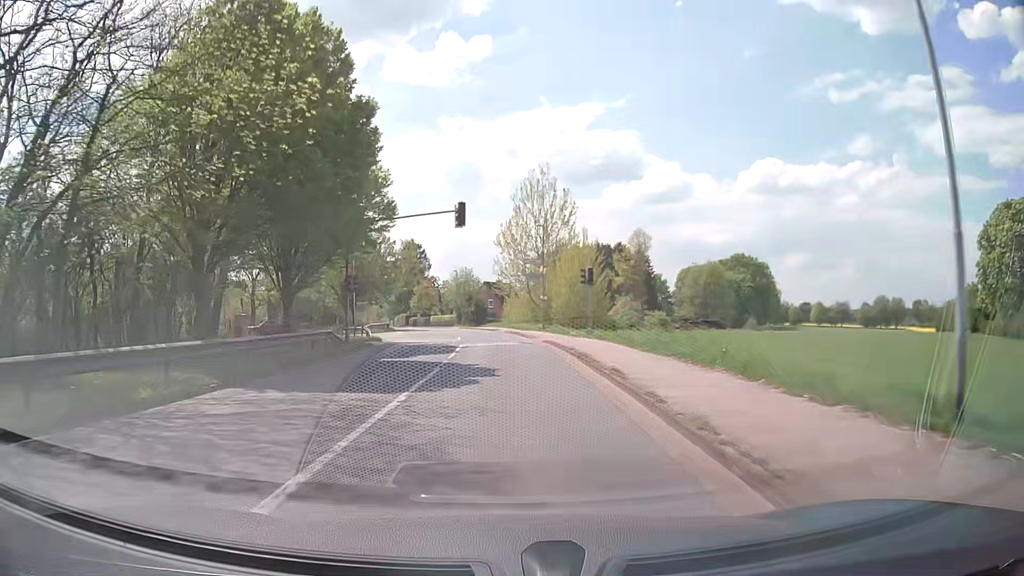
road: tertiary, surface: asphalt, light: Day
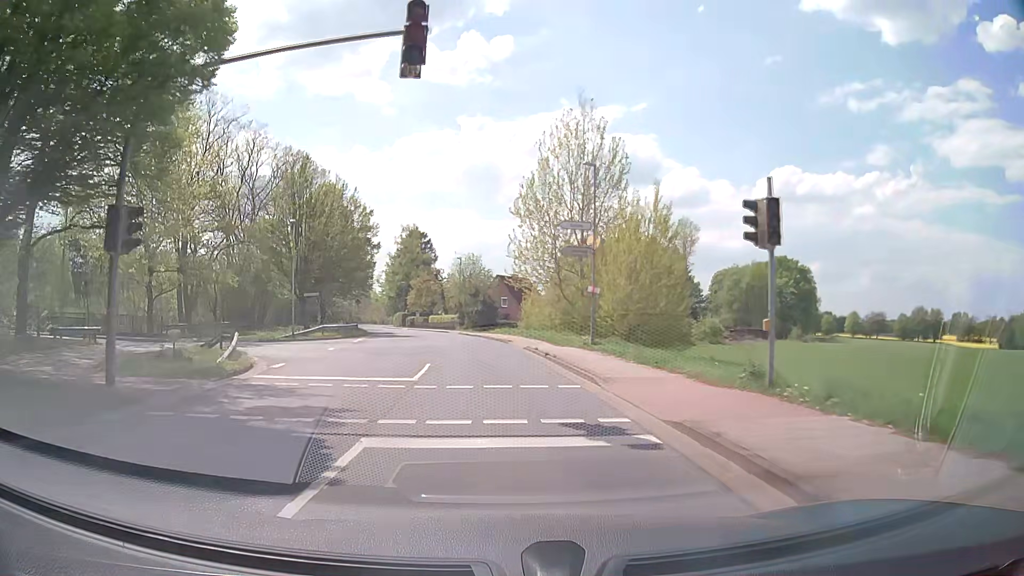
(-0.1, +21.1) m; -1°
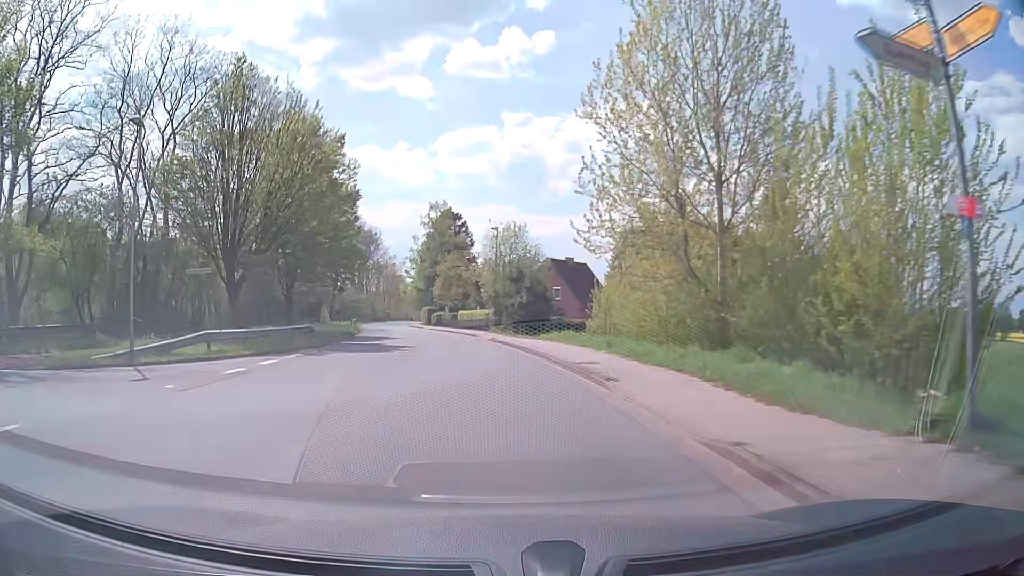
(-0.6, +21.8) m; -4°
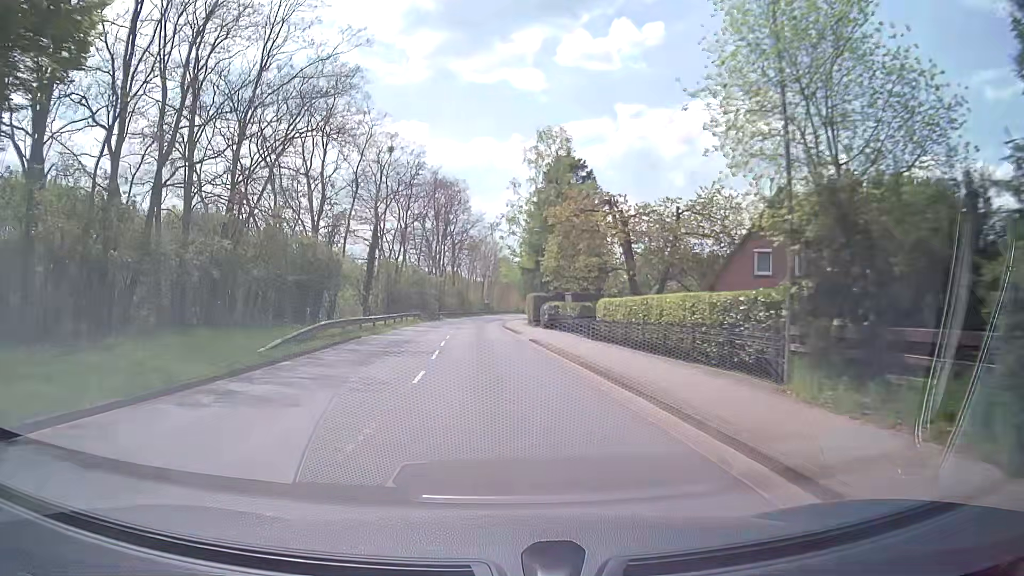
(-3.1, +38.6) m; -9°
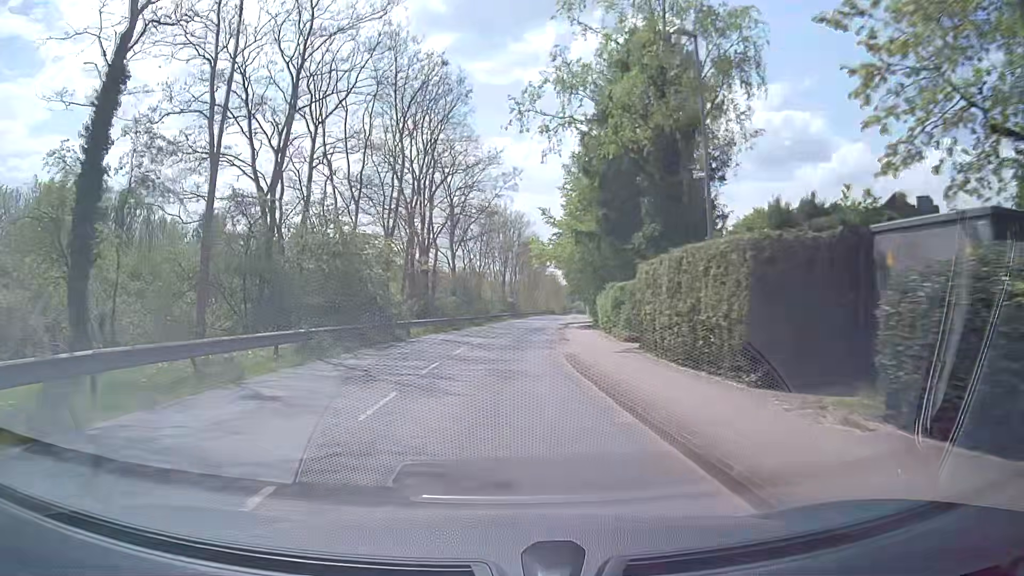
(-1.2, +39.3) m; -2°
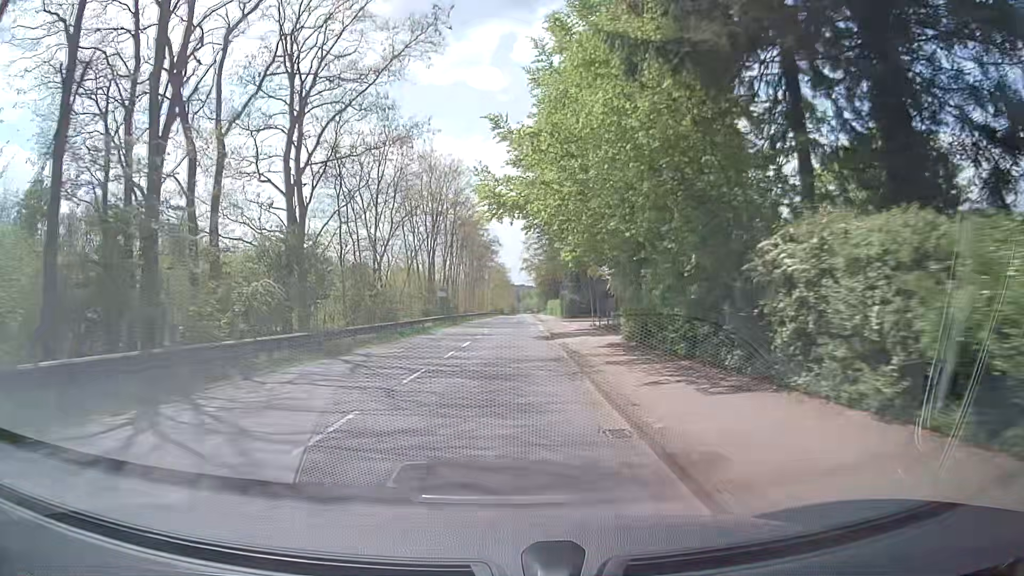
(+1.2, +32.4) m; +4°
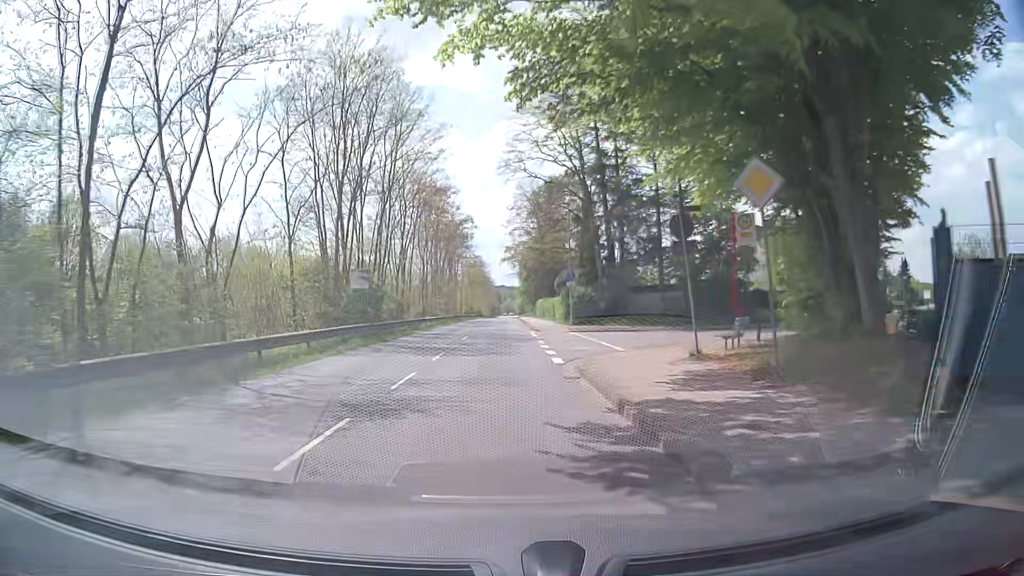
(+0.7, +24.2) m; +2°
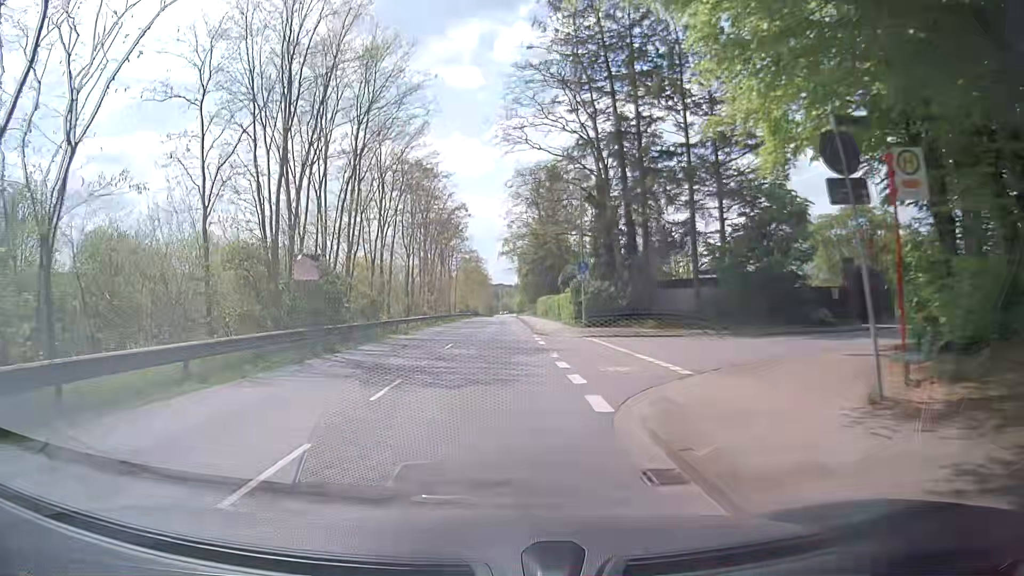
(0.0, +7.7) m; 0°
(0, +10) (0, +20) (0, +30) (0, +40) (0, +50) (0, +60) (0, +70) (0, +80) (0, +90) (0, +100) m
